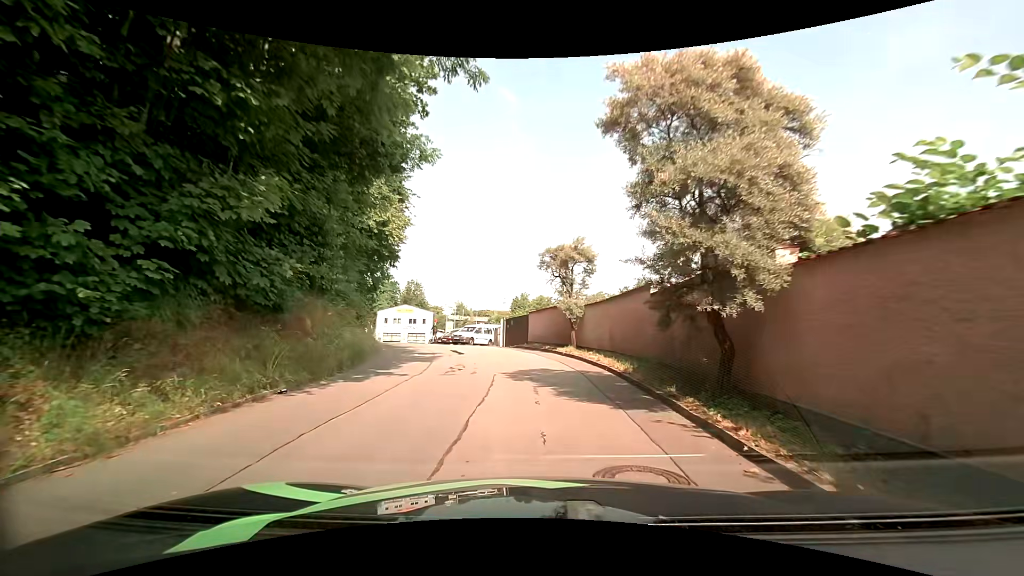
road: residential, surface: asphalt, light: Day
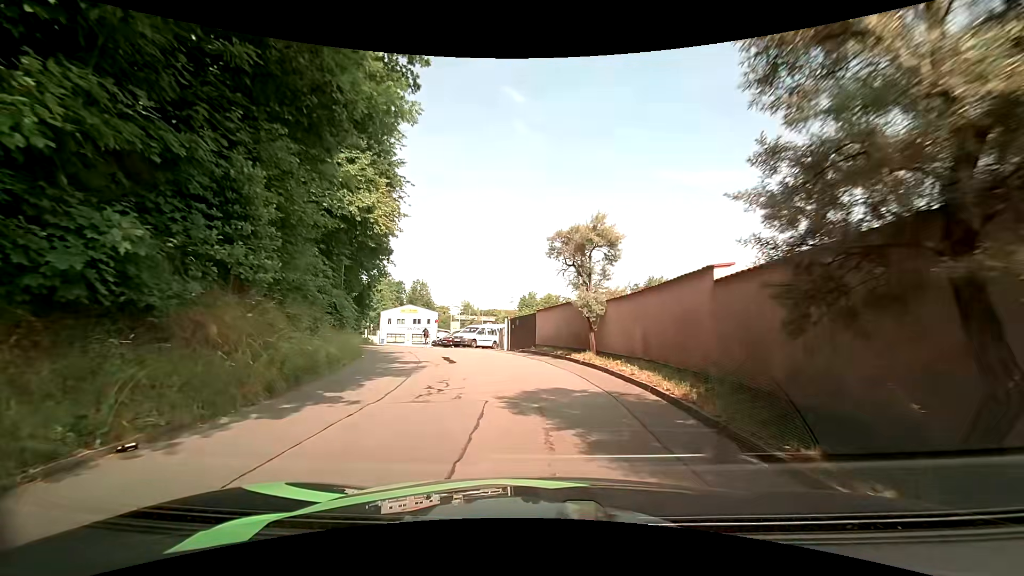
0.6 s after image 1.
(0.0, +3.6) m; +1°
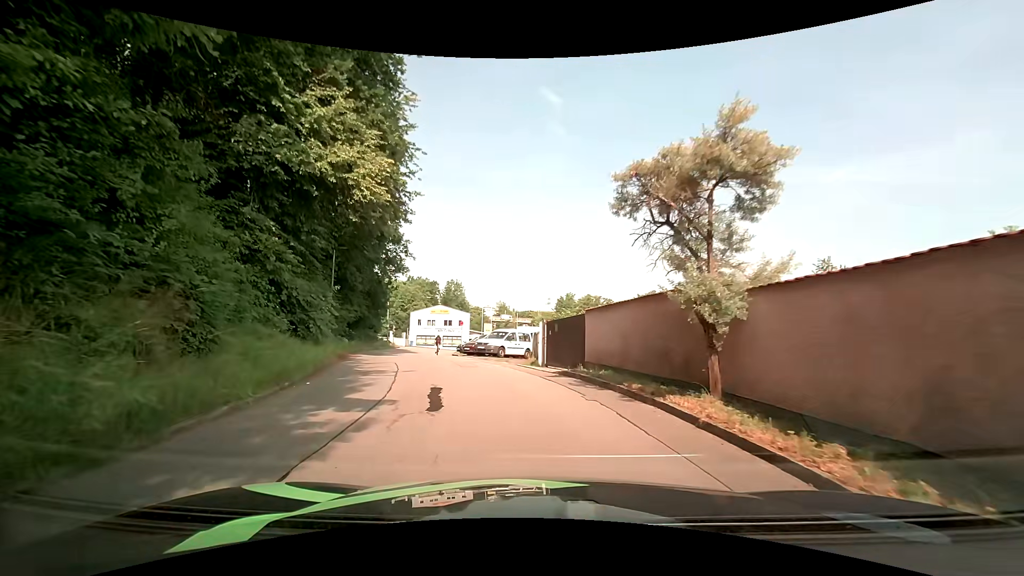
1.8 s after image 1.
(-0.3, +7.2) m; -2°
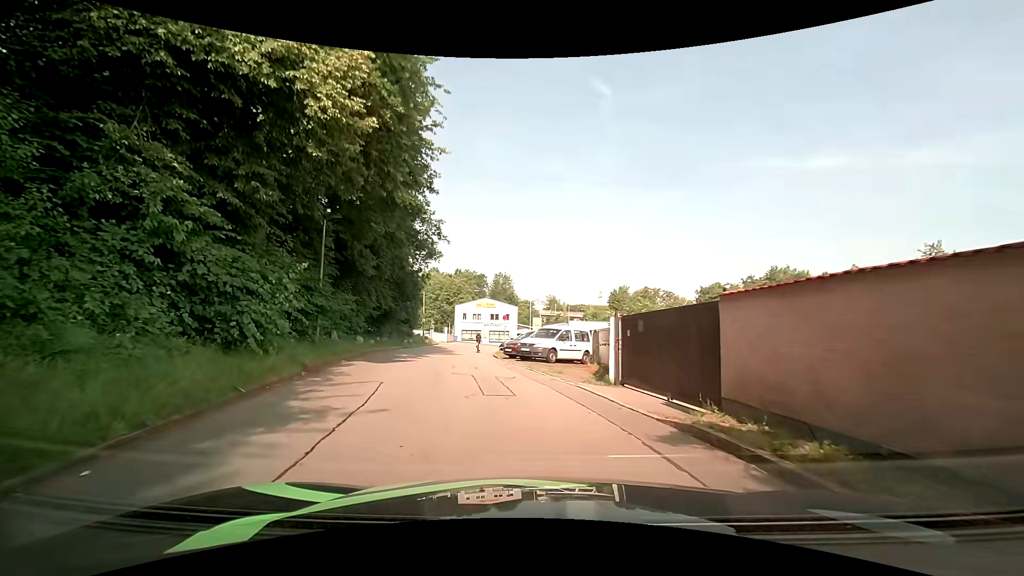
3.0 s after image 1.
(-0.7, +6.9) m; -8°
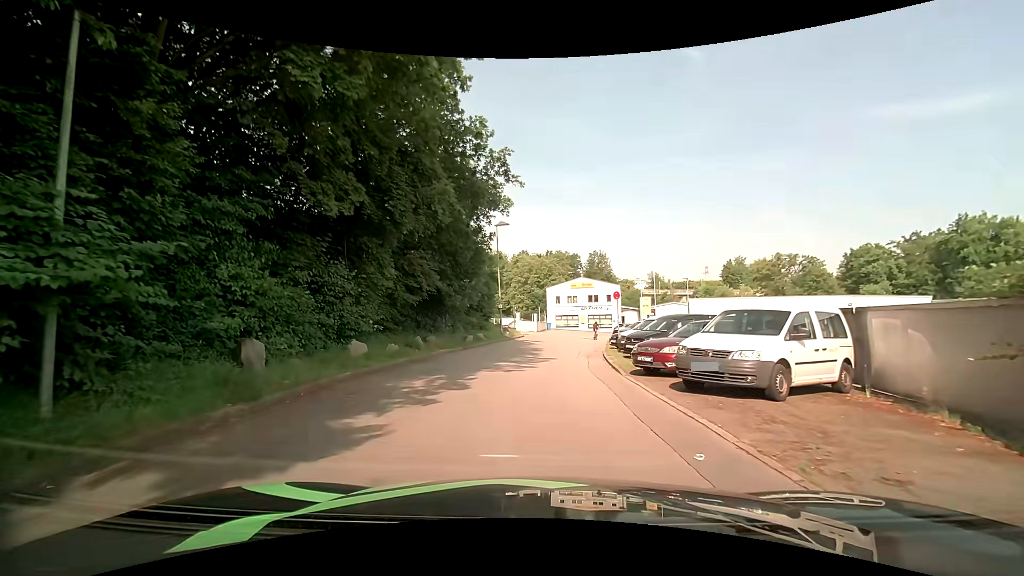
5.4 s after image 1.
(-1.5, +13.2) m; -11°
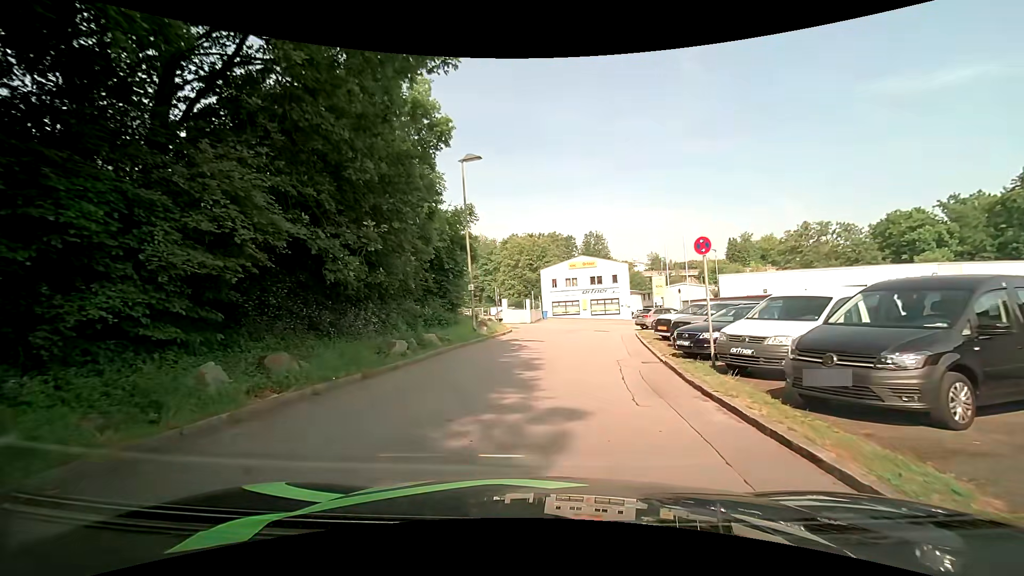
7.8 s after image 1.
(-0.2, +13.1) m; +1°
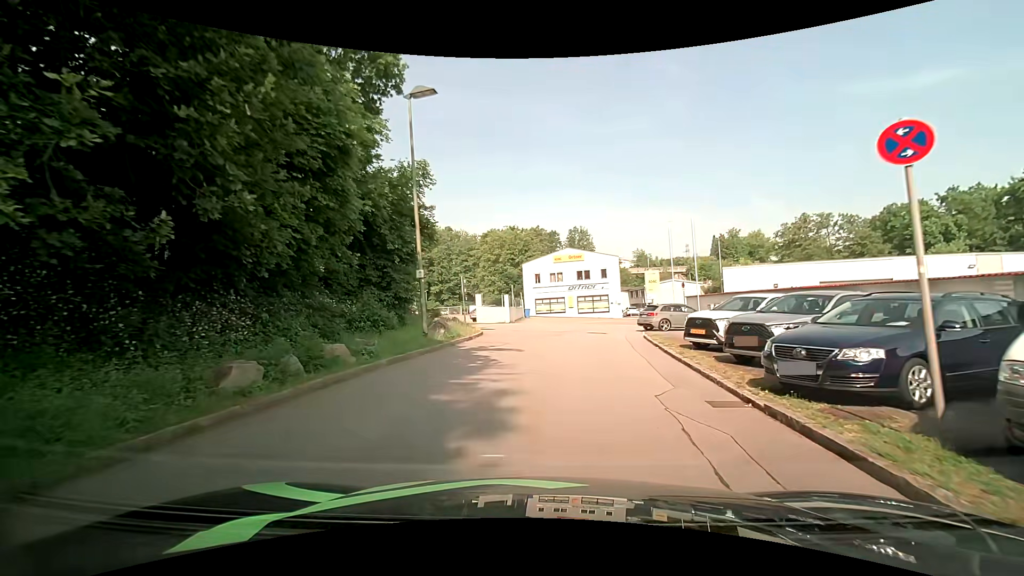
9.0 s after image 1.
(-0.1, +6.6) m; 0°
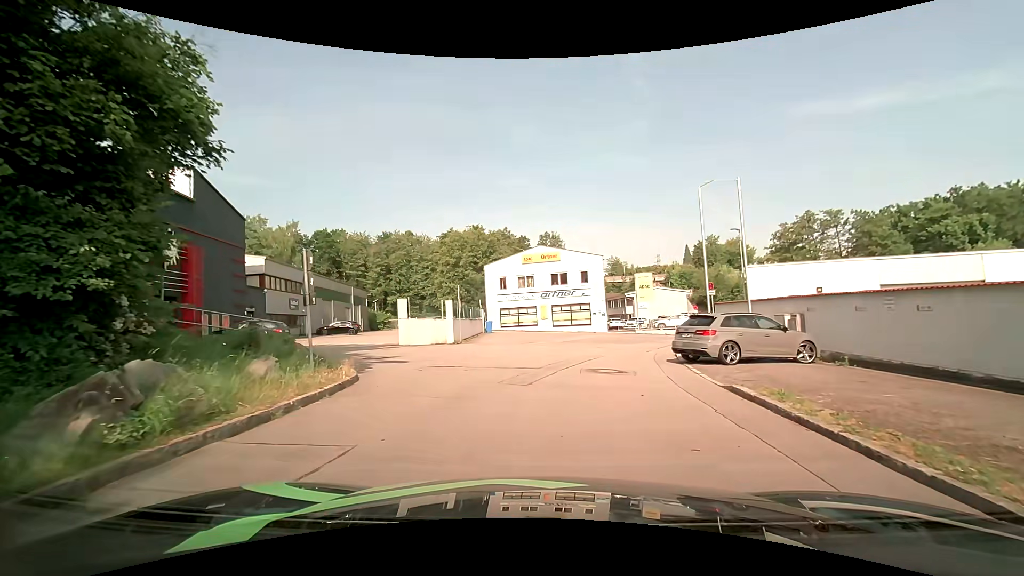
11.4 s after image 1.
(+0.4, +12.5) m; +4°
(0, +10) (+2, +20) (+7, +29) (+10, +38) (+5, +45) (0, +37) (-1, +27) (-1, +17) (-2, +7) (-2, -3) m
